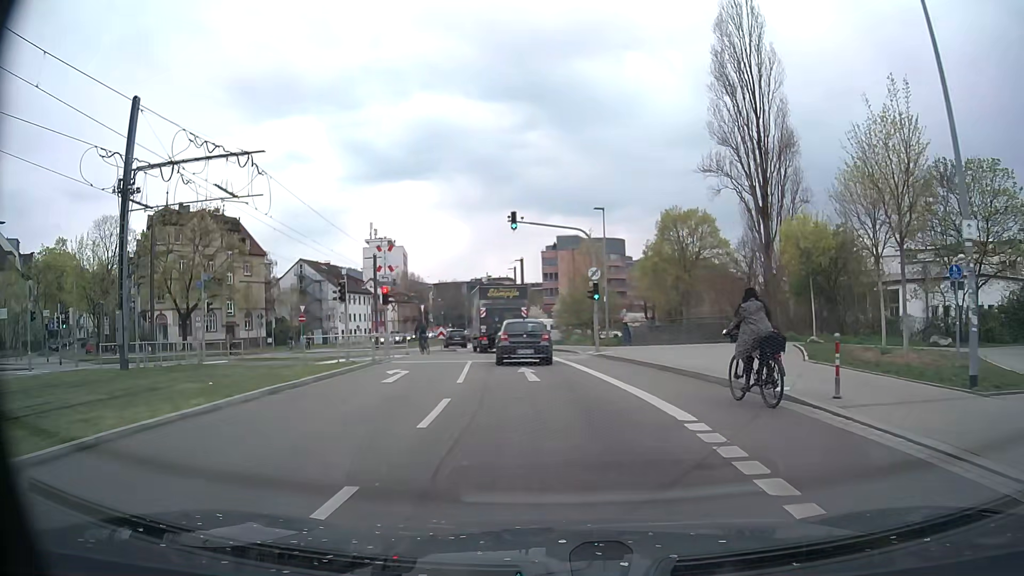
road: secondary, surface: asphalt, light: Day
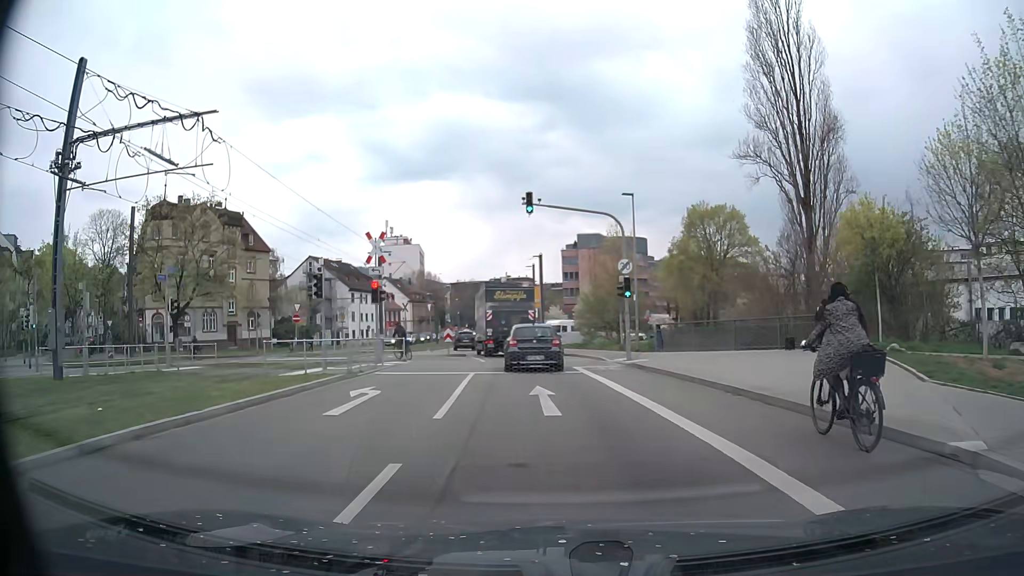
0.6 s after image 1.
(-0.1, +5.0) m; -2°
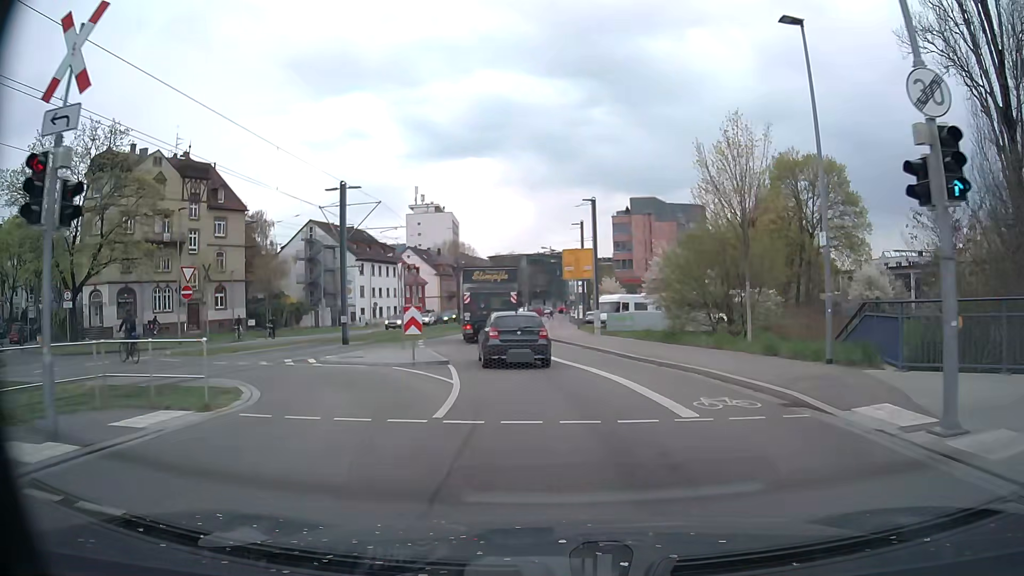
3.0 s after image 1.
(-0.7, +19.7) m; -4°
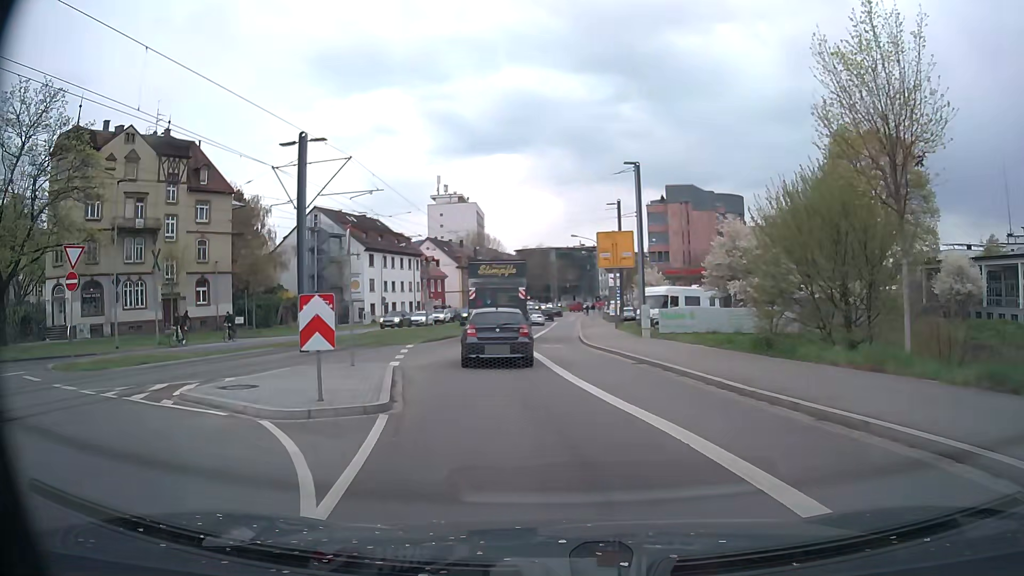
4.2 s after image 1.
(0.0, +9.3) m; -2°
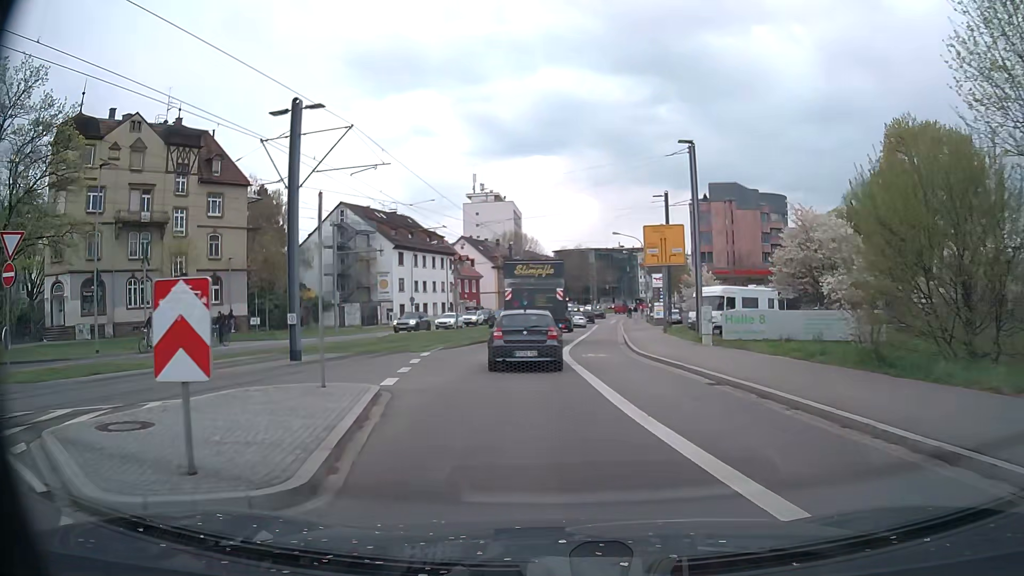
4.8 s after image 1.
(-0.1, +4.6) m; -4°
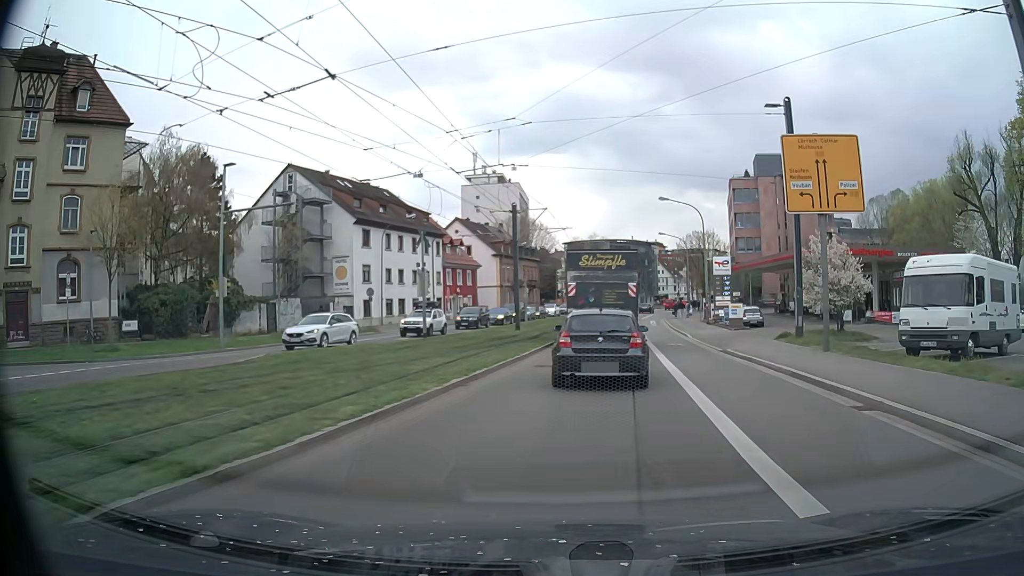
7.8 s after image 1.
(-1.1, +21.4) m; 0°
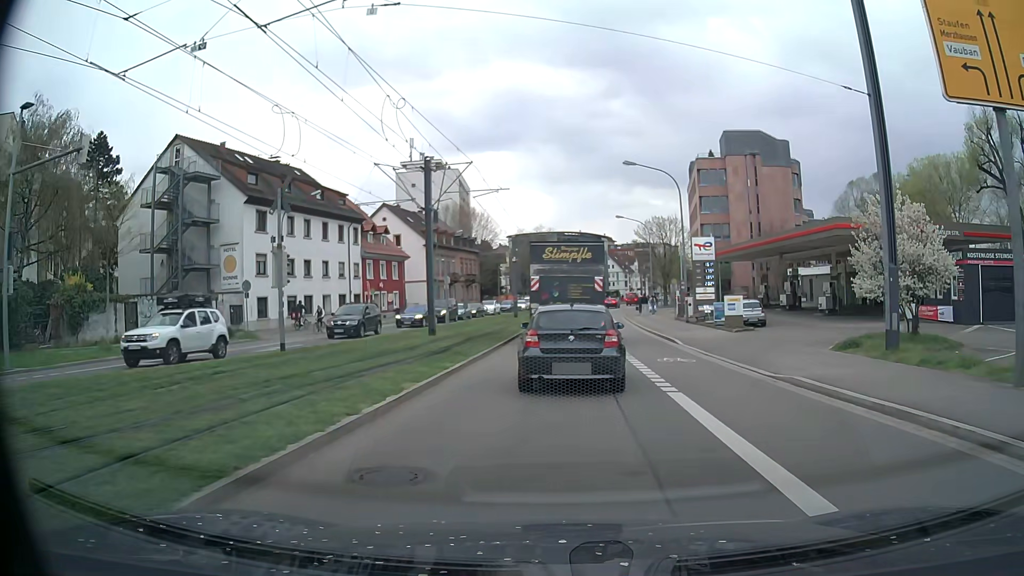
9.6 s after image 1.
(+0.4, +11.5) m; +4°
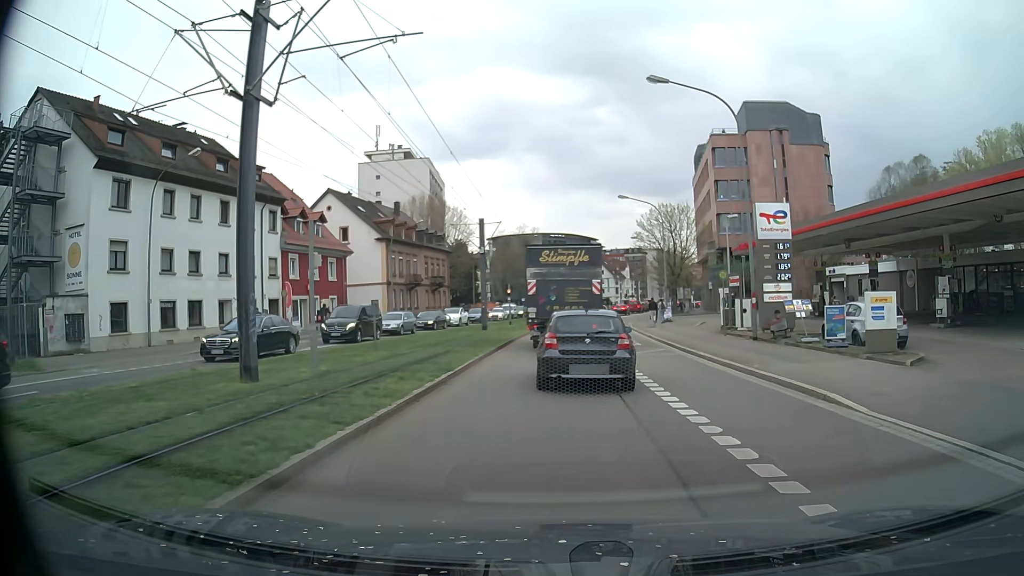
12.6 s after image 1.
(+0.2, +16.1) m; +1°
